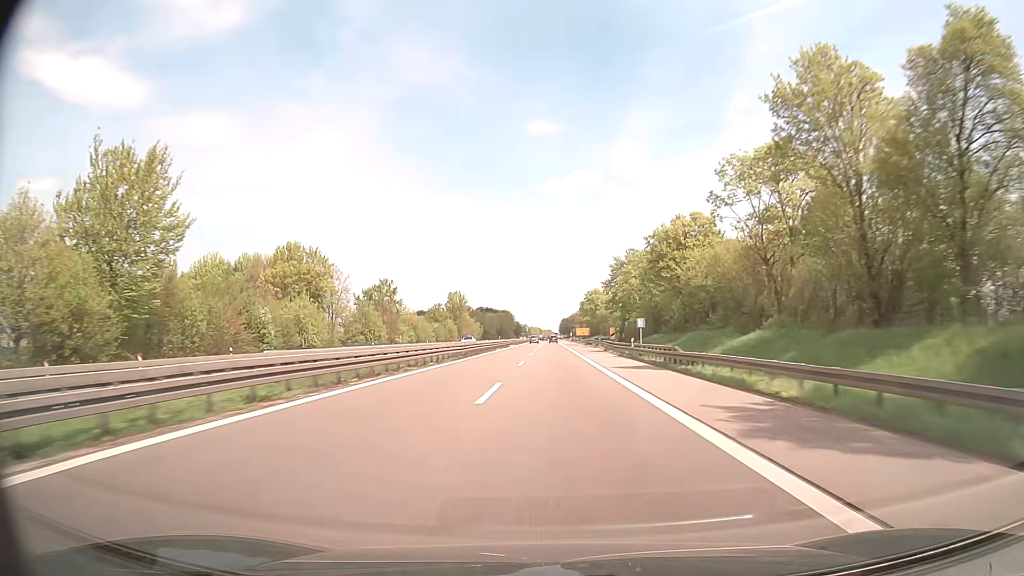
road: trunk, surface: asphalt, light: Day
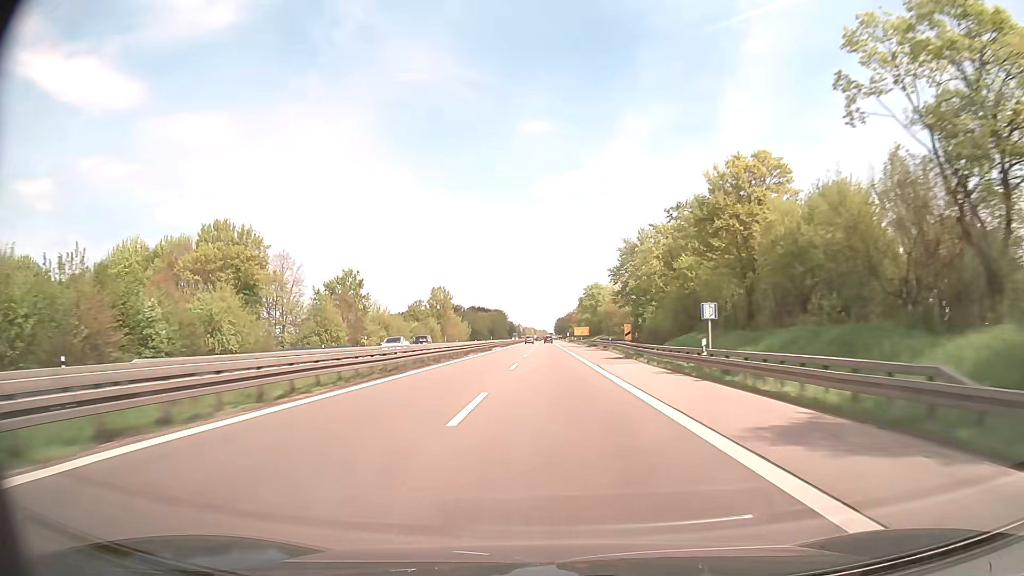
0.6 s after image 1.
(+0.1, +21.3) m; +1°
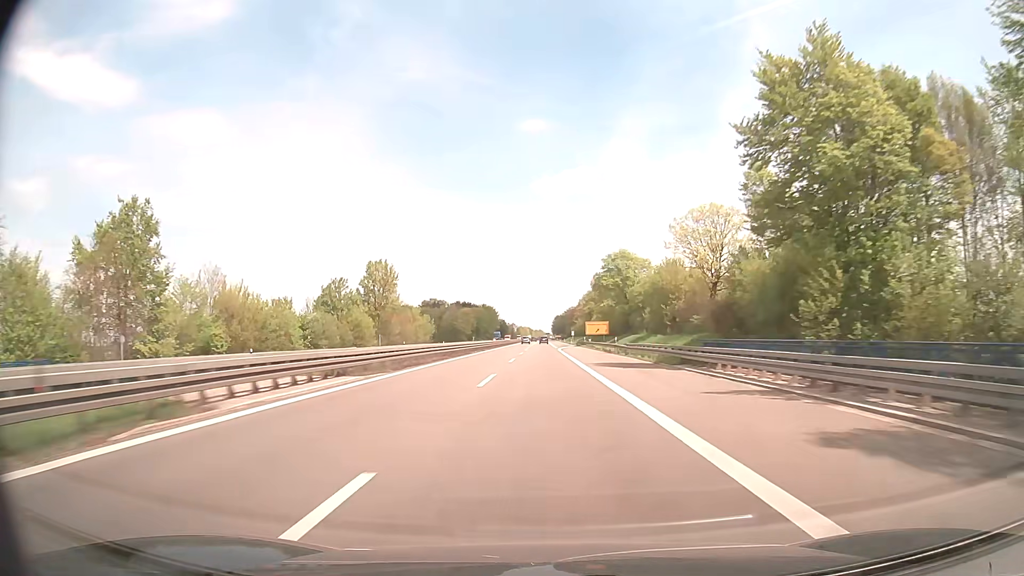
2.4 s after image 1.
(+0.1, +63.7) m; 0°
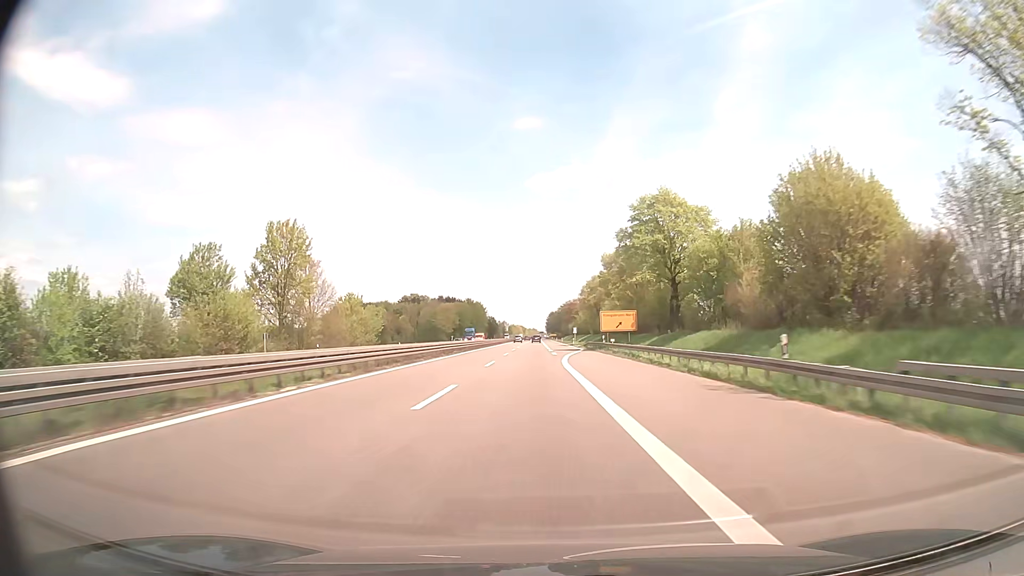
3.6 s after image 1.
(+0.2, +42.1) m; +1°
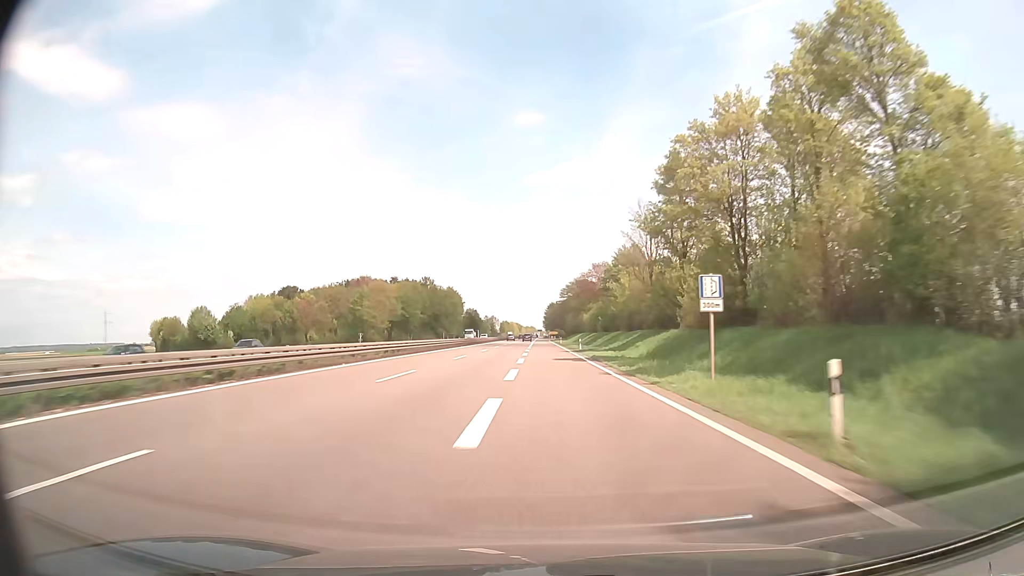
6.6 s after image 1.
(+0.6, +101.1) m; 0°
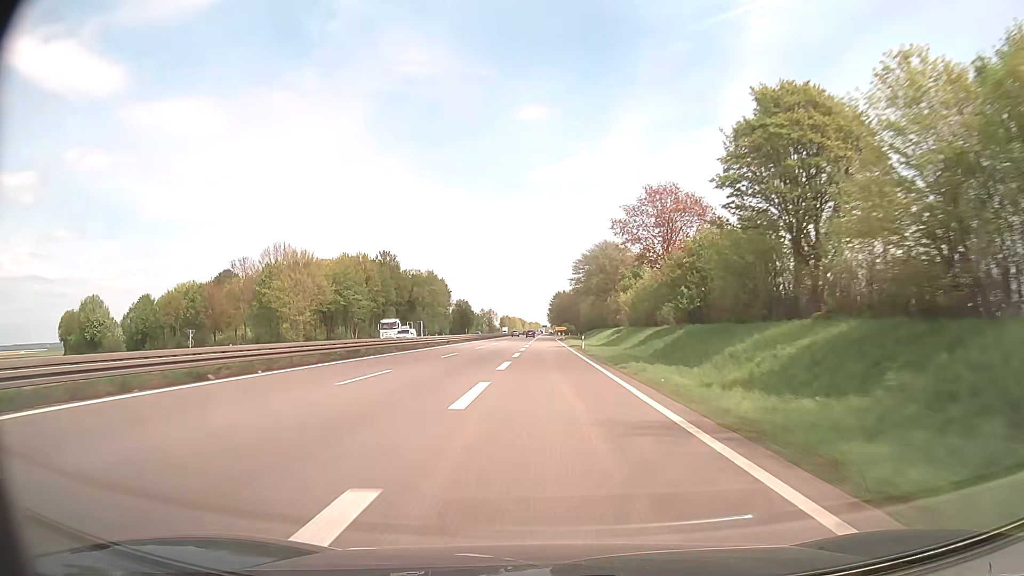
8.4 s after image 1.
(-0.2, +55.6) m; 0°
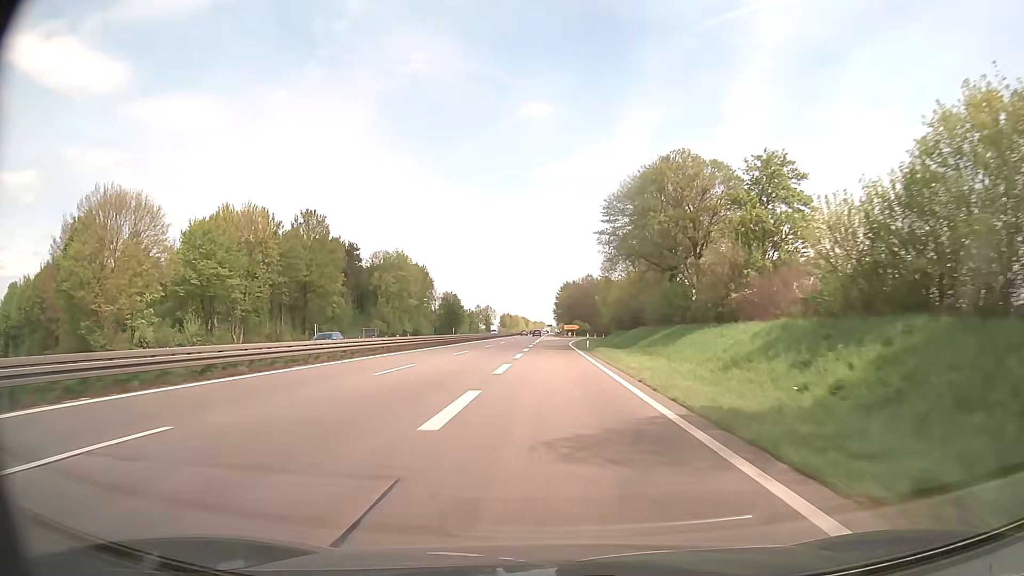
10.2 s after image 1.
(-0.4, +49.6) m; -1°
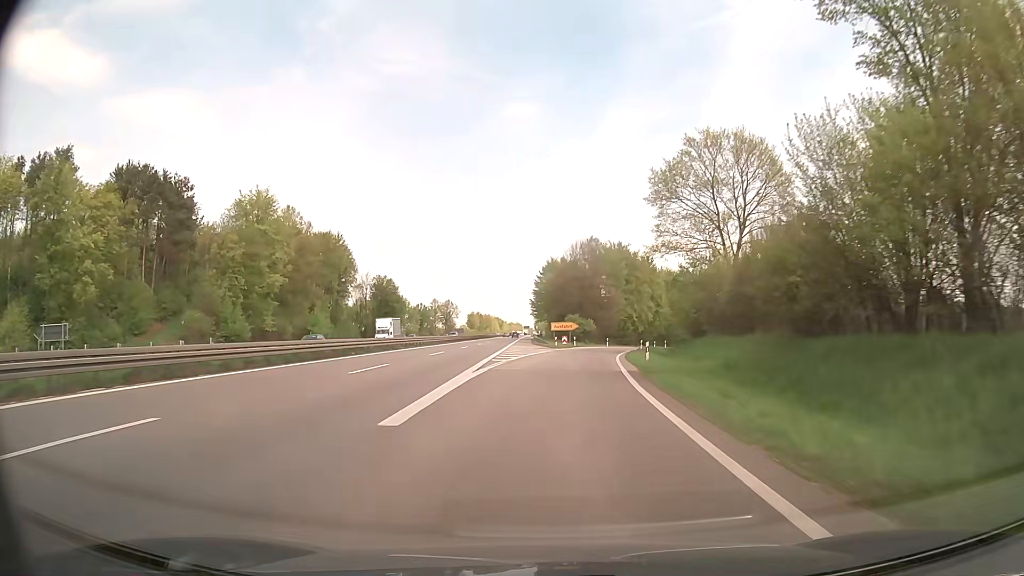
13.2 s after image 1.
(+0.4, +70.6) m; +1°
(0, +10) (0, +20) (+1, +30) (+2, +40) (+4, +50) (+6, +60) (+8, +69) (+11, +79) (+14, +88) (+17, +98) m
